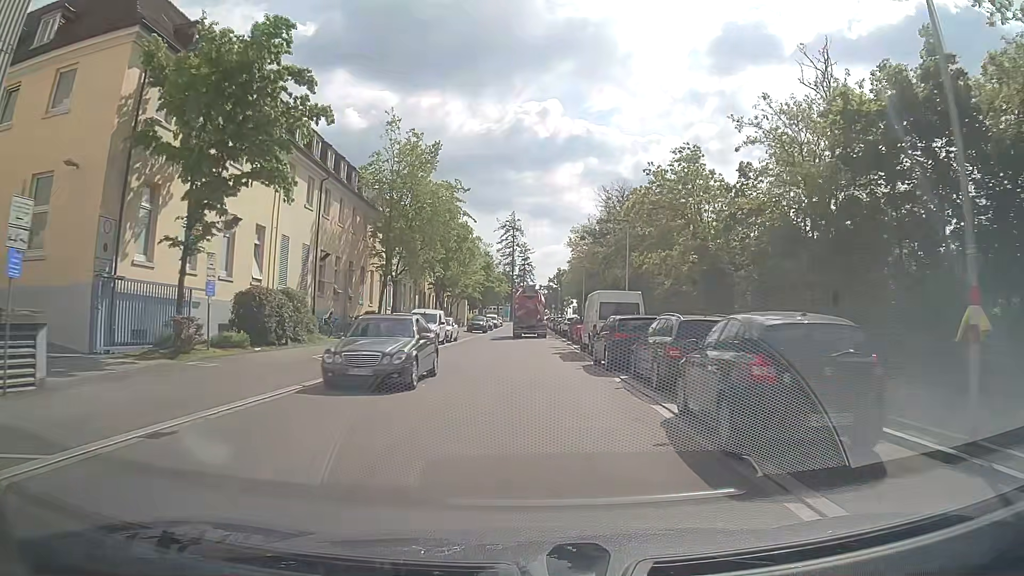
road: tertiary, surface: asphalt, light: Day
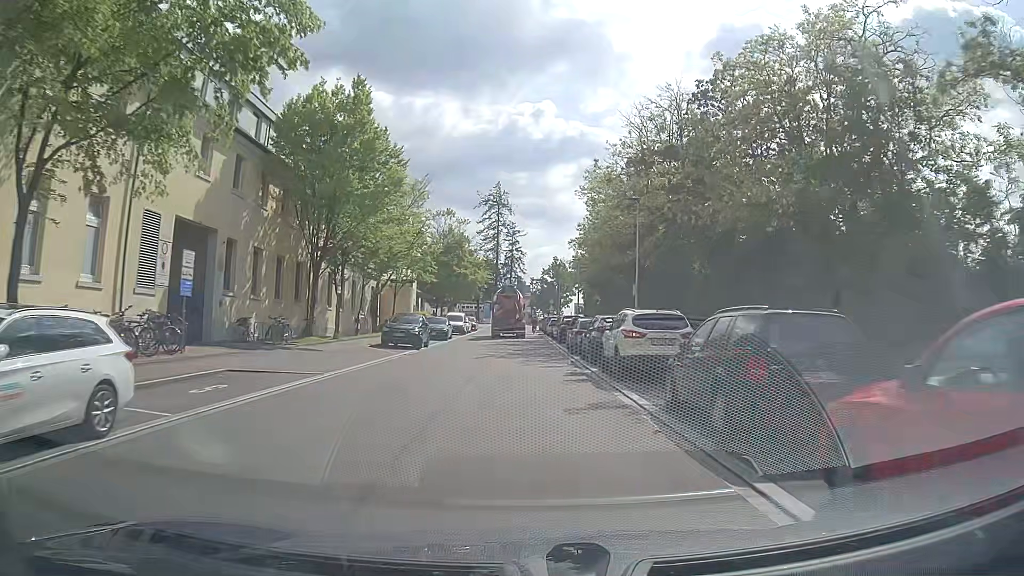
(+0.2, +34.8) m; +1°
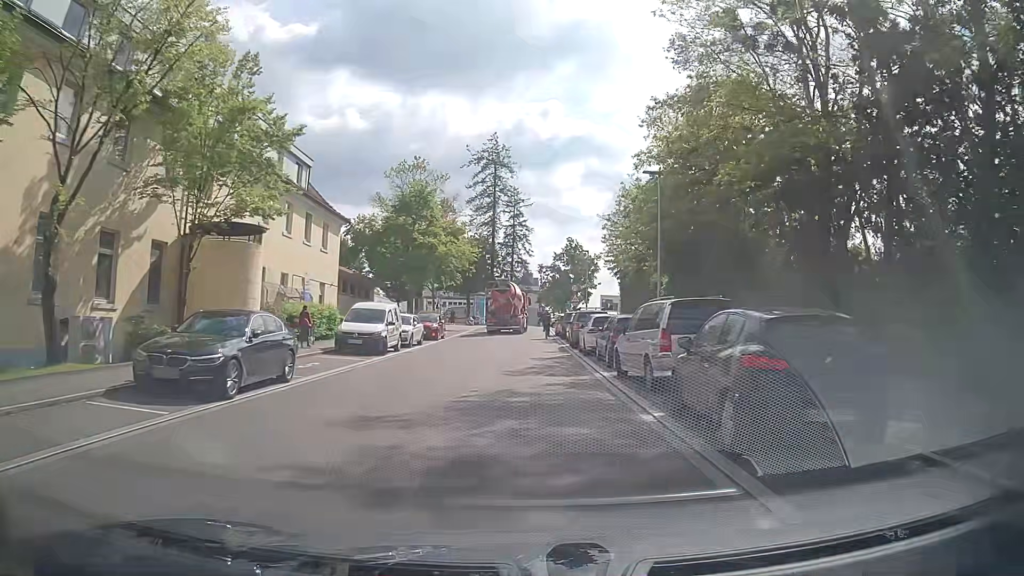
(-0.3, +32.2) m; -1°
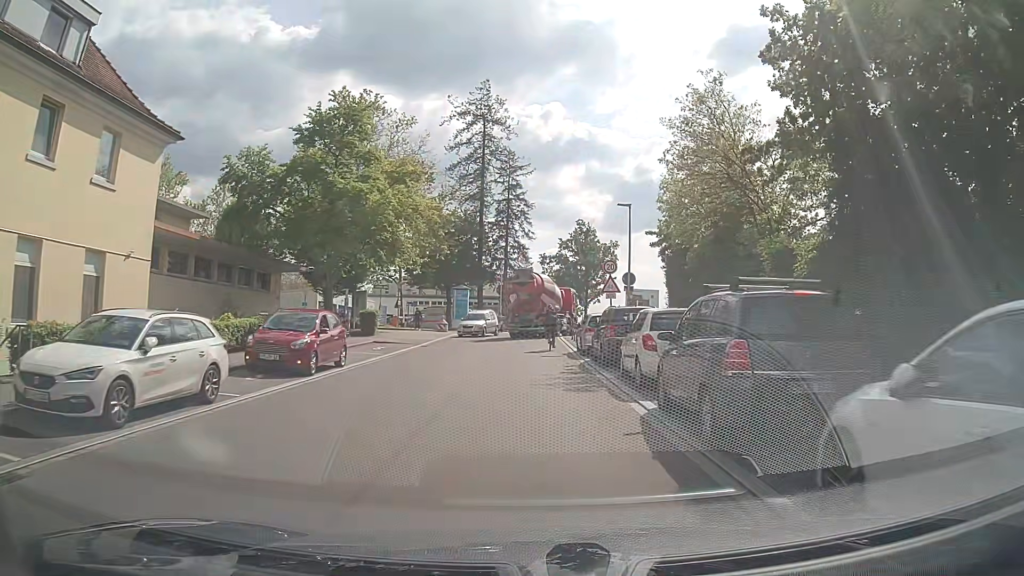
(-0.2, +21.6) m; 0°
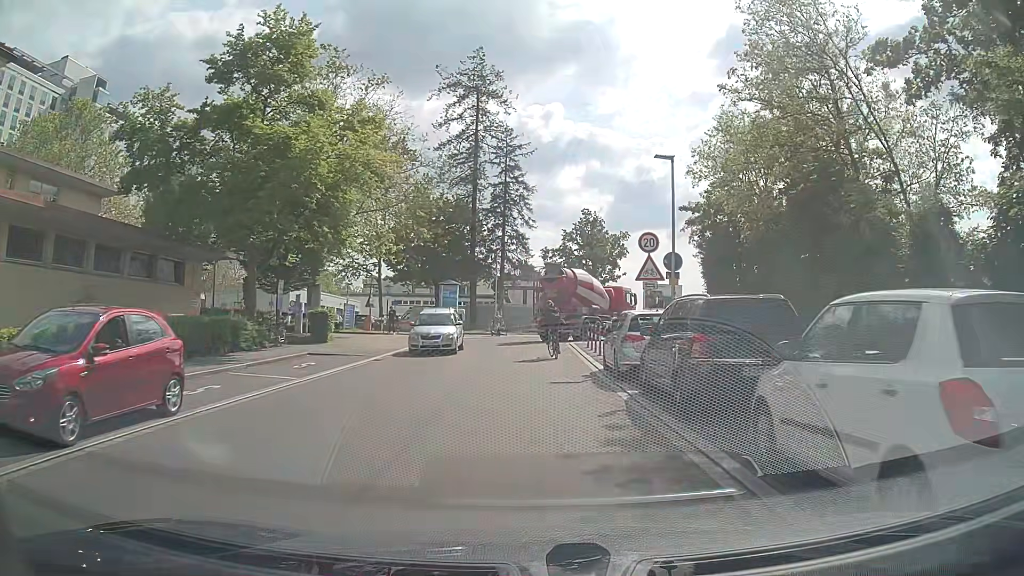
(0.0, +9.0) m; -1°
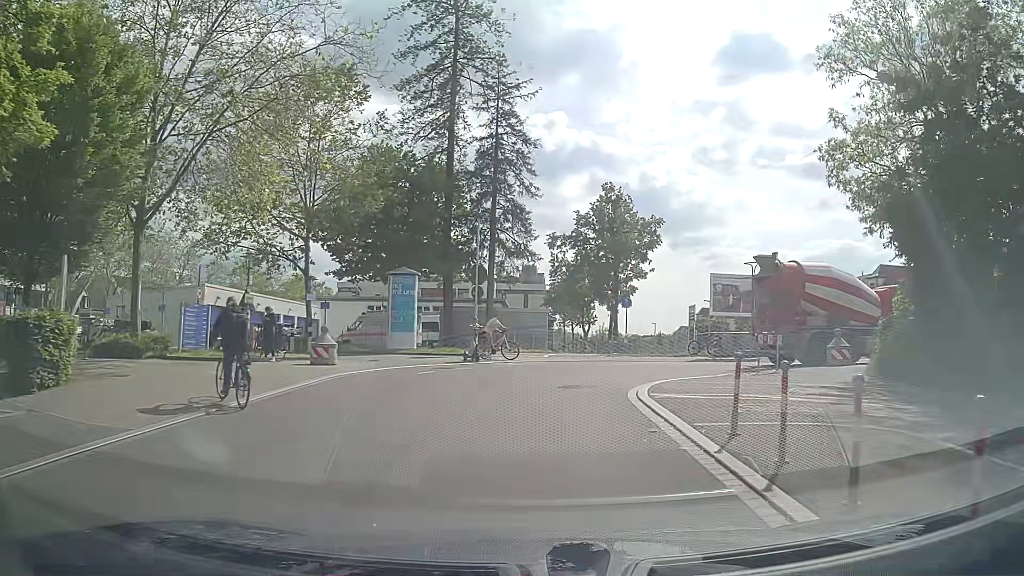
(+0.3, +18.7) m; 0°
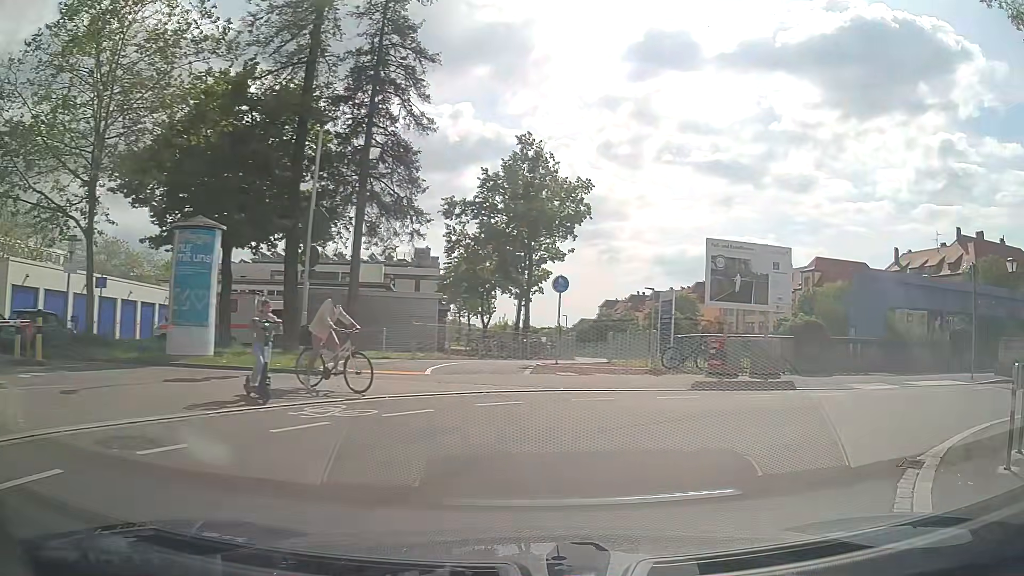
(+0.5, +13.1) m; +10°
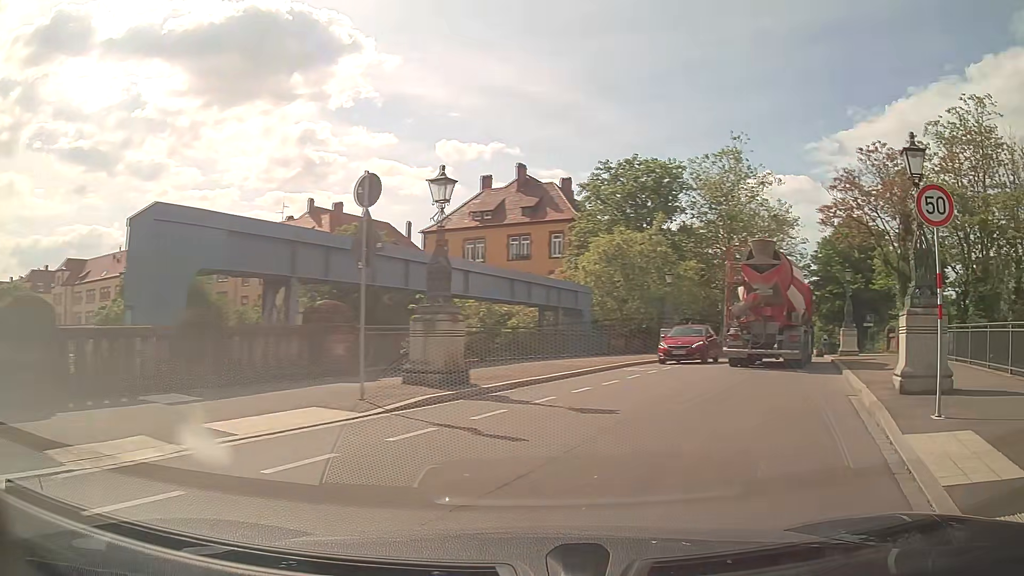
(+5.3, +10.5) m; +57°
(+2, +10) (+6, +19) (+10, +28) (+14, +37) (+18, +47) (+22, +56) (+25, +65) (+29, +74) (+33, +83) (+37, +93) m
